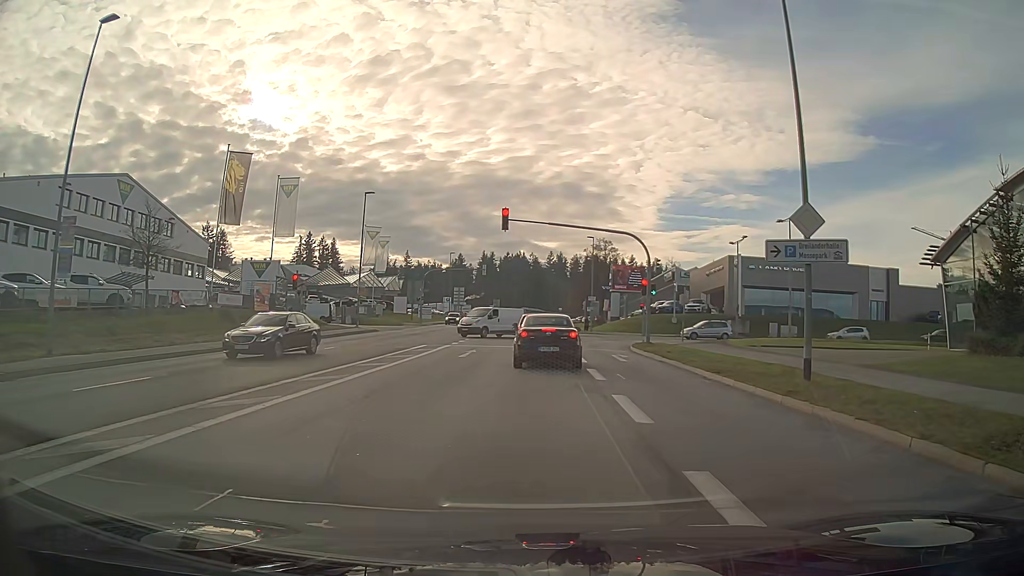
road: tertiary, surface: asphalt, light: Day
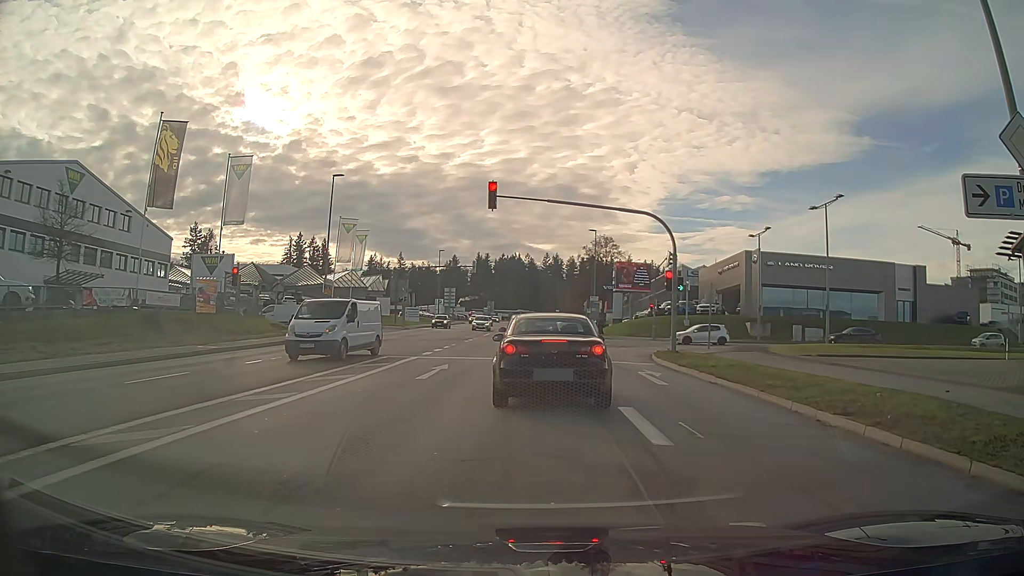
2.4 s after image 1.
(0.0, +7.3) m; 0°
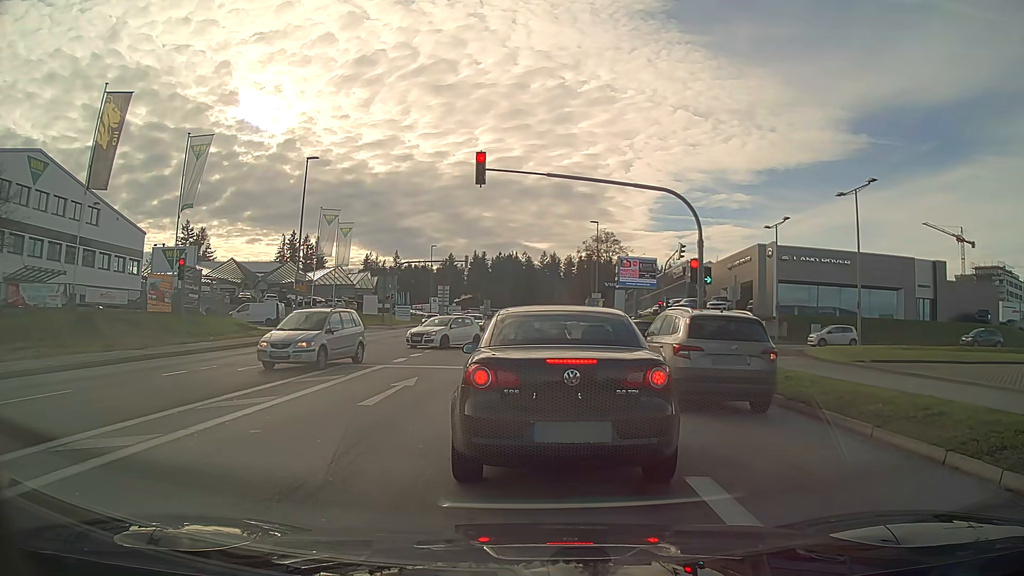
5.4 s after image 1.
(0.0, +4.6) m; 0°
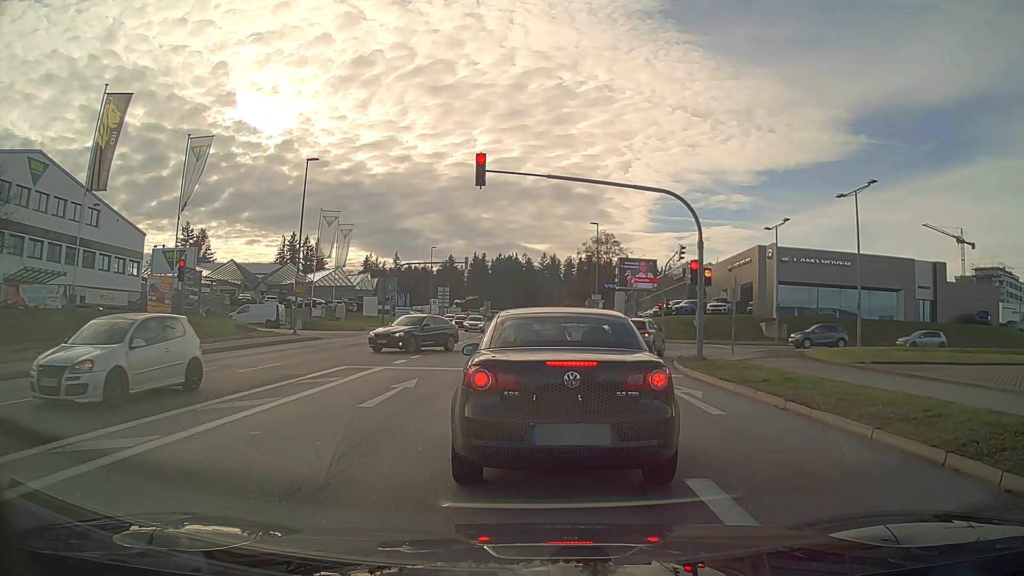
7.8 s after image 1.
(0.0, +0.1) m; 0°
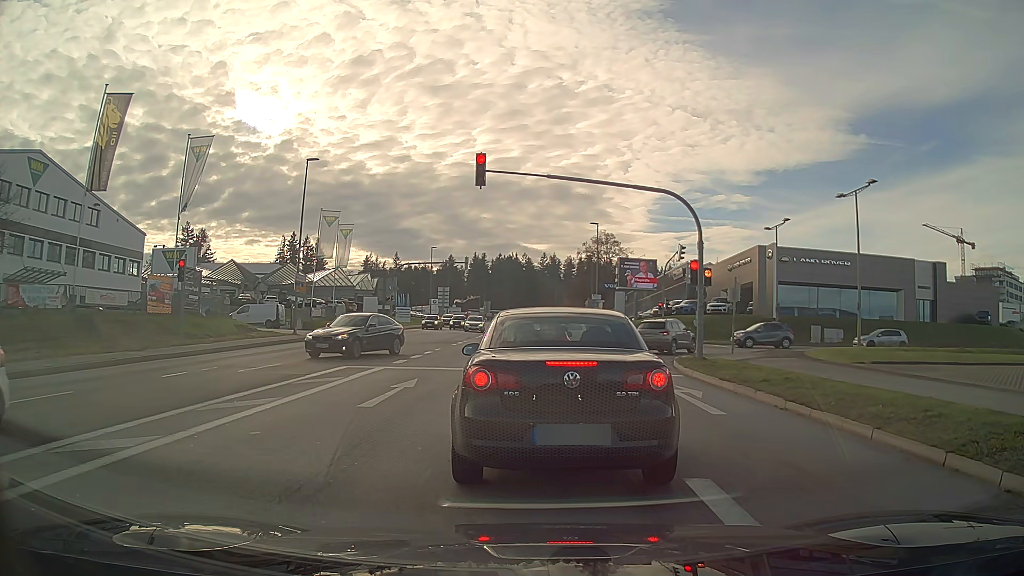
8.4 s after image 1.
(0.0, 0.0) m; 0°
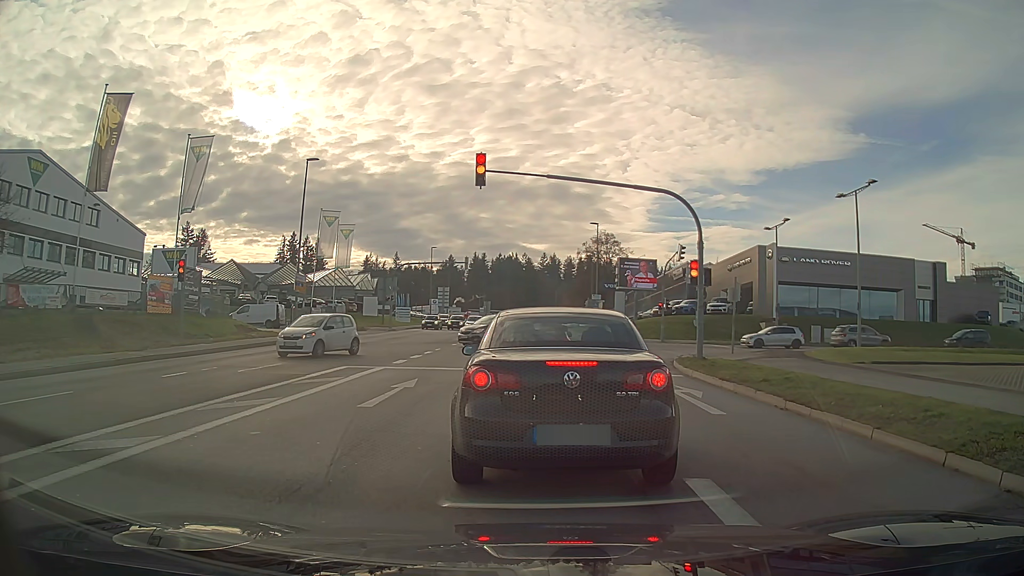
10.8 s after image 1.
(0.0, 0.0) m; 0°
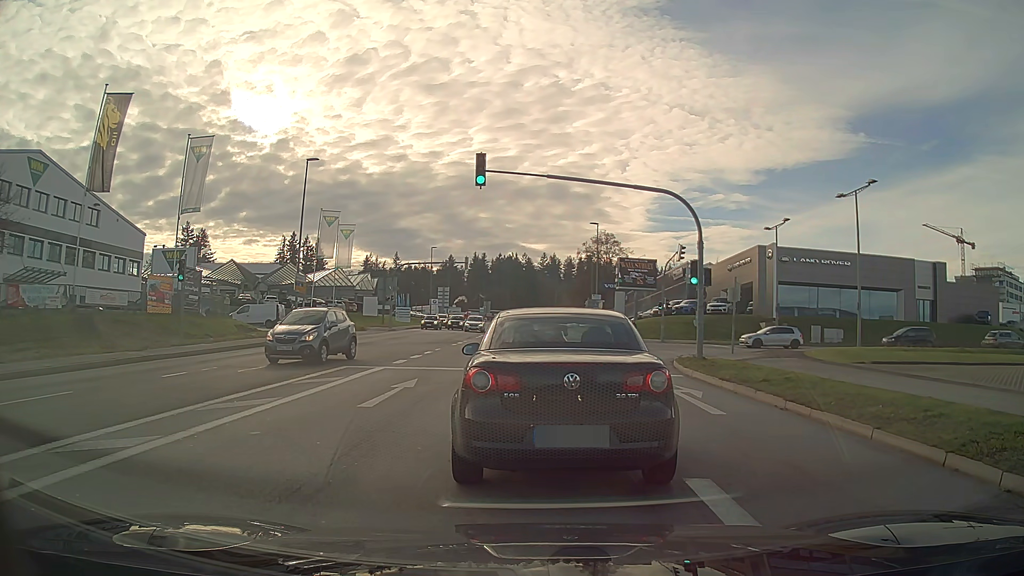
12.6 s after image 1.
(0.0, 0.0) m; 0°
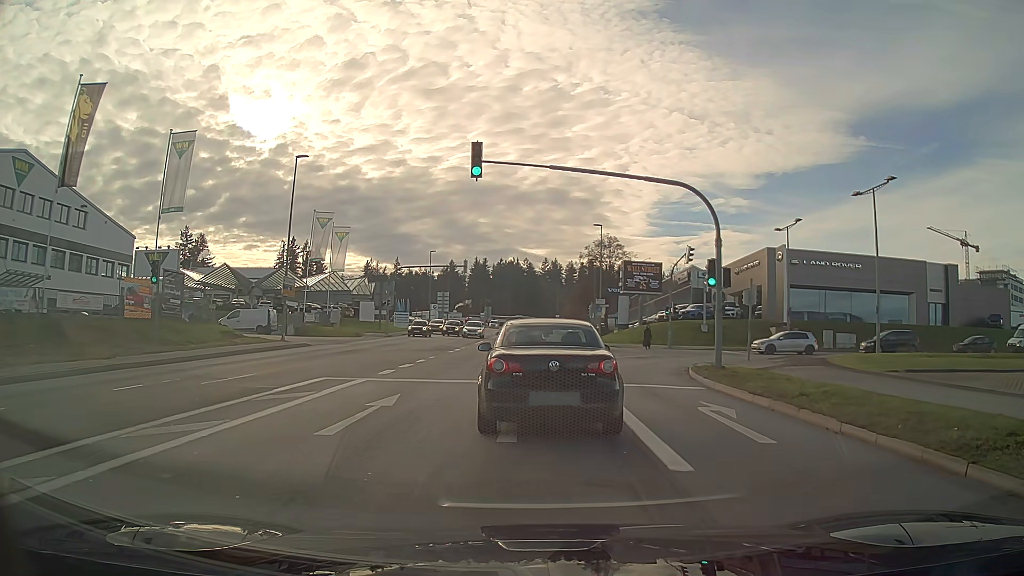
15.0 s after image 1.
(0.0, +2.4) m; +1°
(0, +10) (0, +20) (0, +30) (0, +40) (0, +50) (0, +60) (0, +70) (0, +80) (0, +90) (0, +100) m
